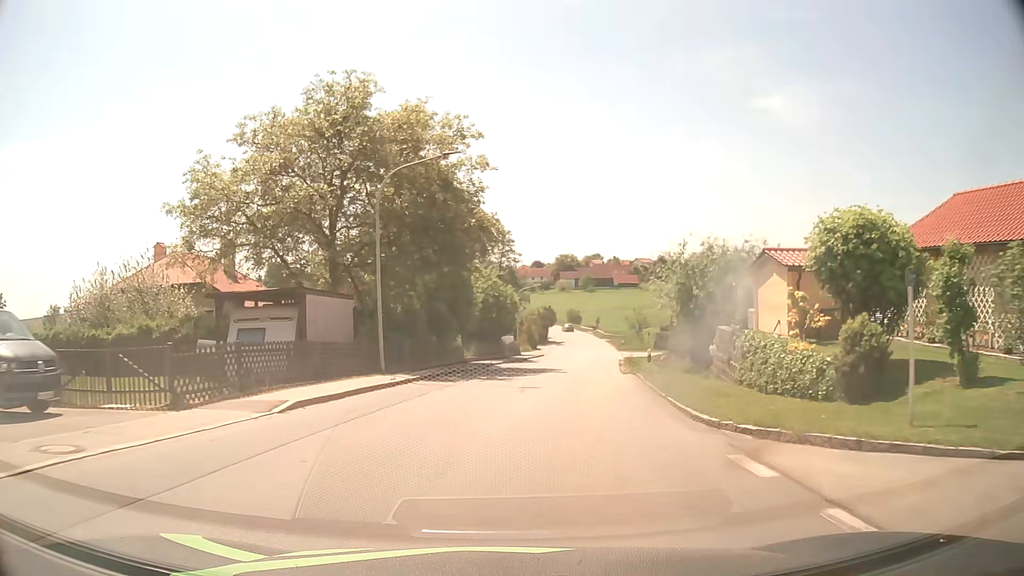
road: tertiary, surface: asphalt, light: Day
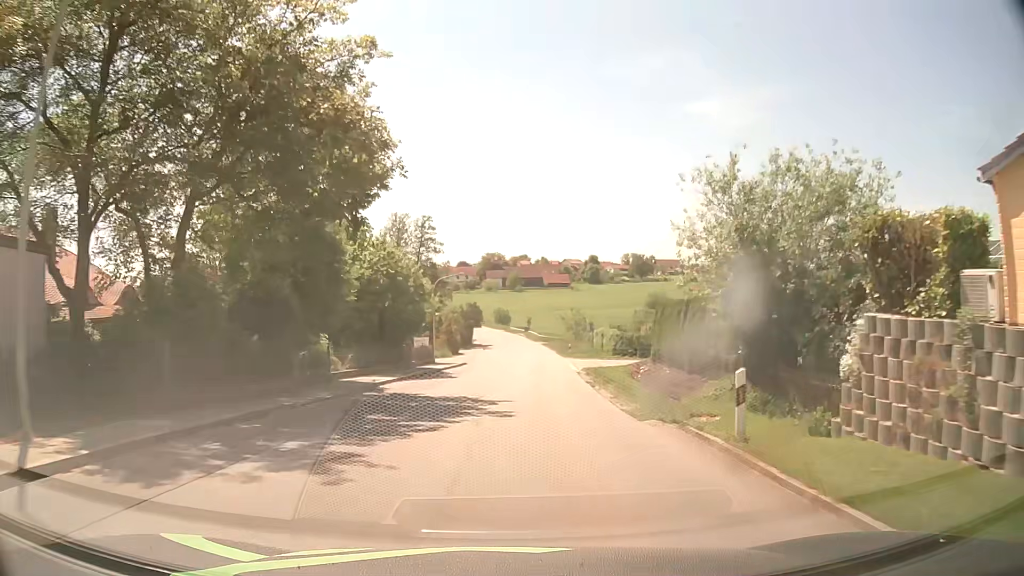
(+0.9, +15.1) m; +6°
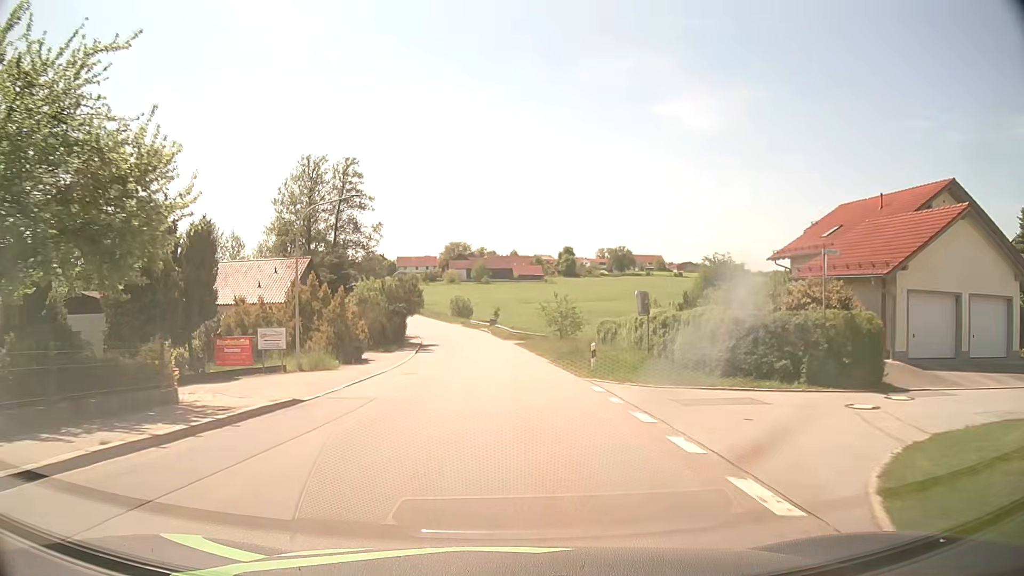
(+1.2, +30.6) m; +3°
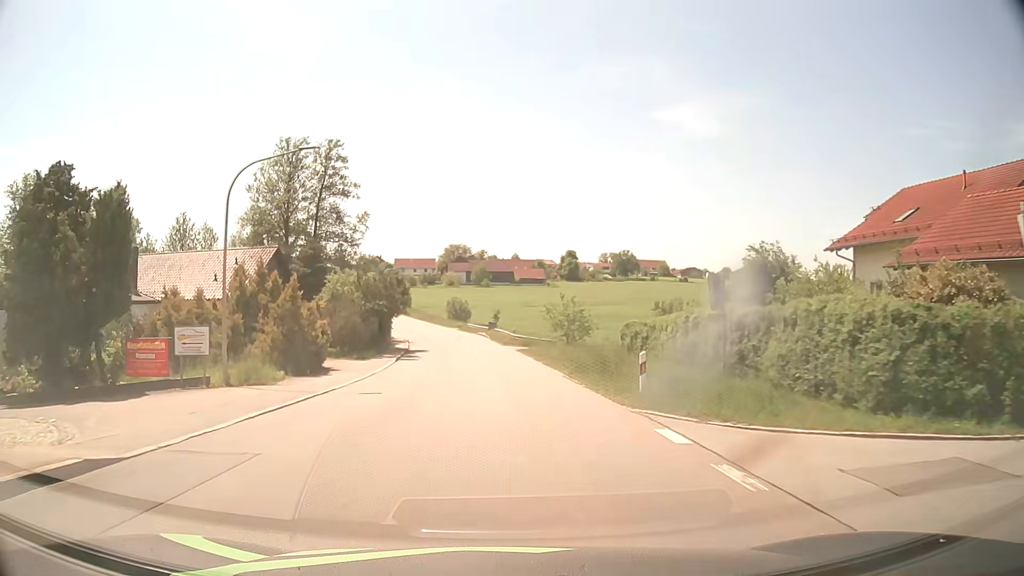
(0.0, +7.7) m; 0°
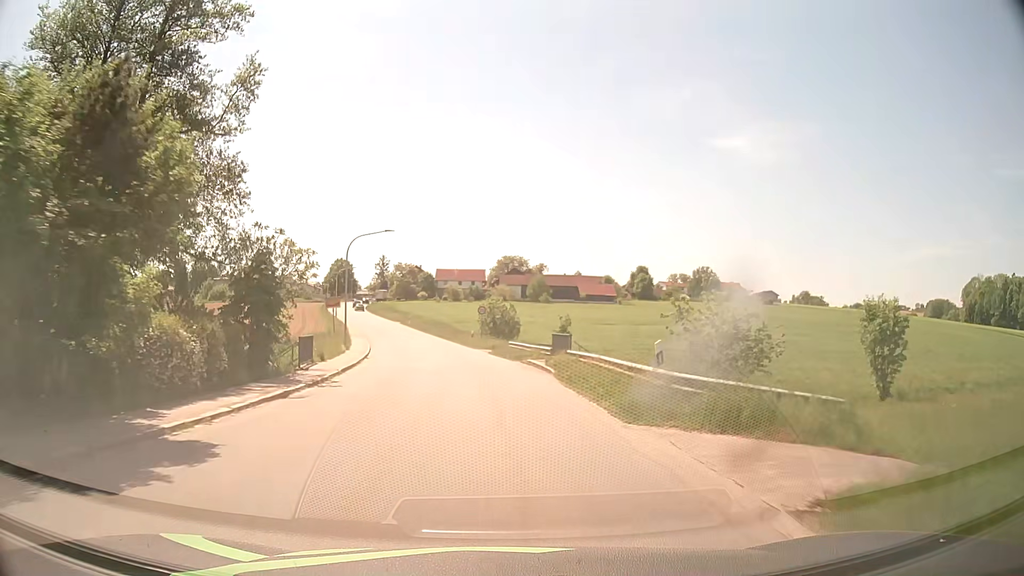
(-0.9, +37.8) m; -5°
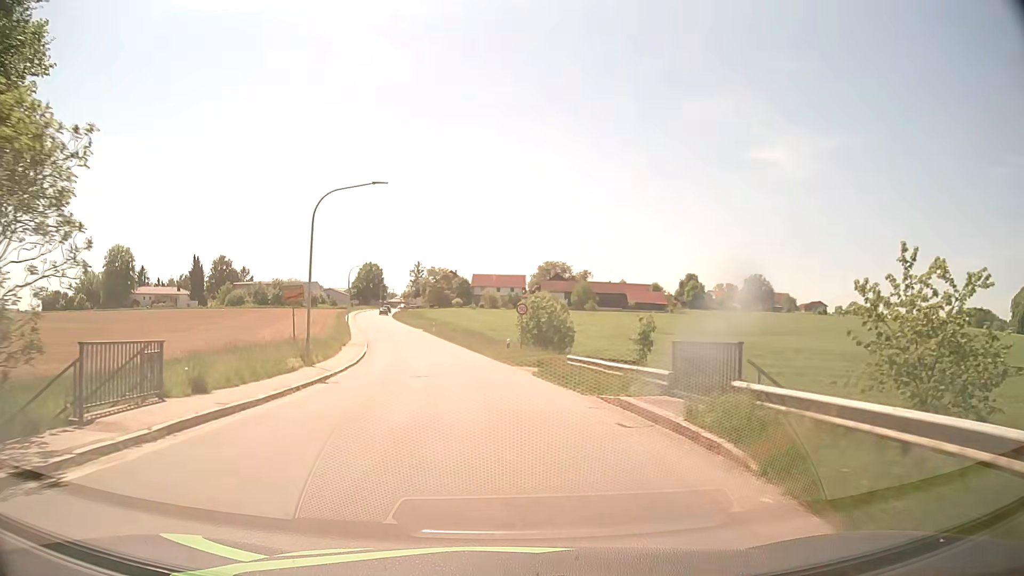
(-0.5, +15.0) m; -4°
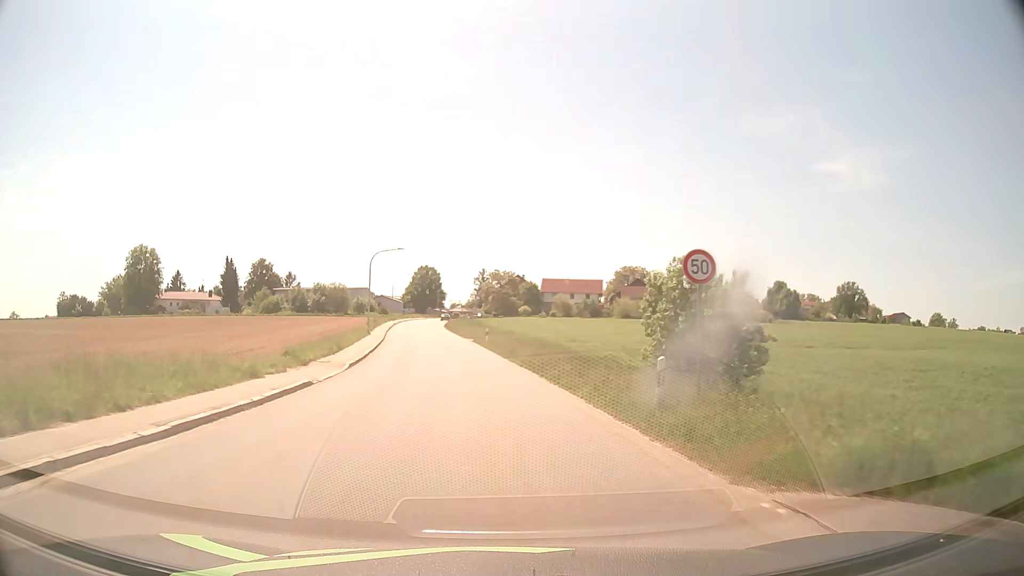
(-1.0, +22.5) m; -5°
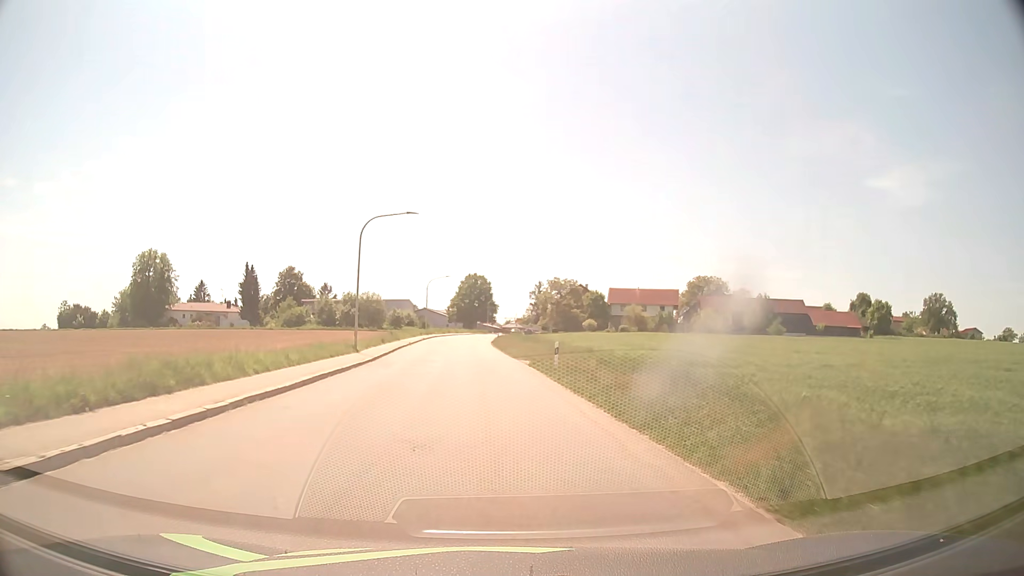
(-1.0, +22.3) m; -5°
(0, +10) (-1, +20) (-1, +30) (-2, +40) (-2, +50) (-3, +60) (-3, +70) (-4, +80) (-3, +90) (-3, +100) m
